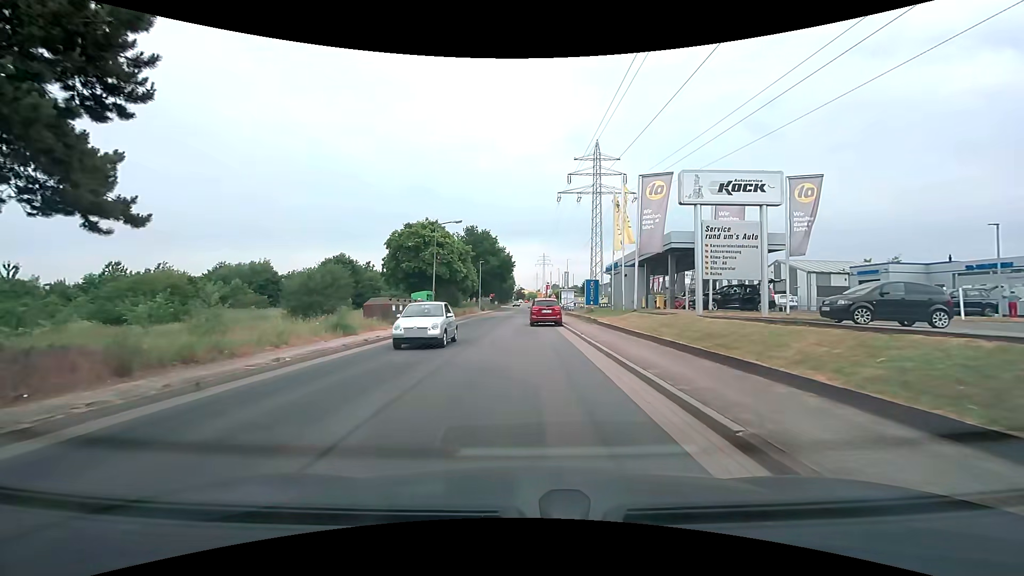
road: residential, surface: asphalt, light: Day
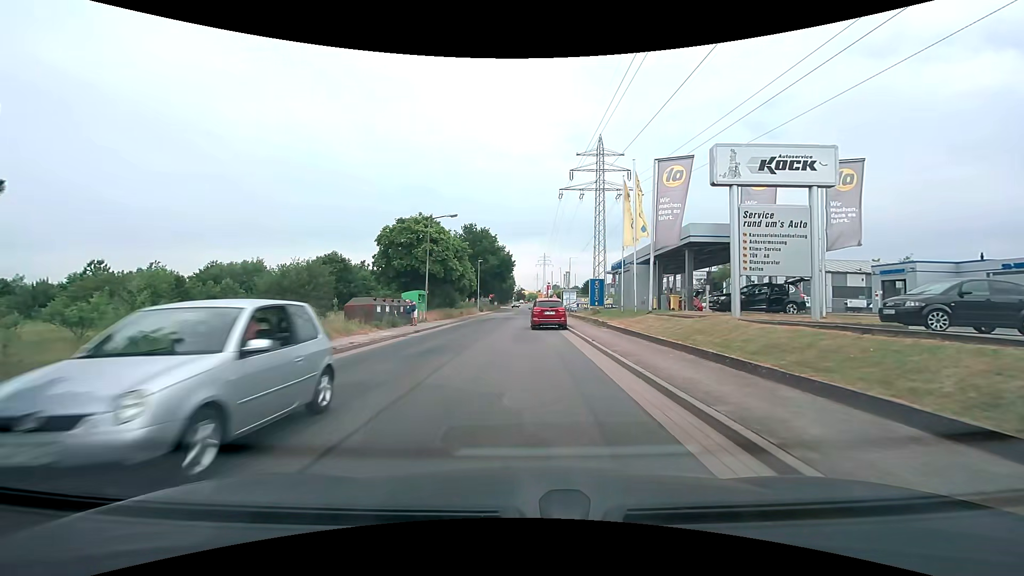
(0.0, +2.9) m; +1°
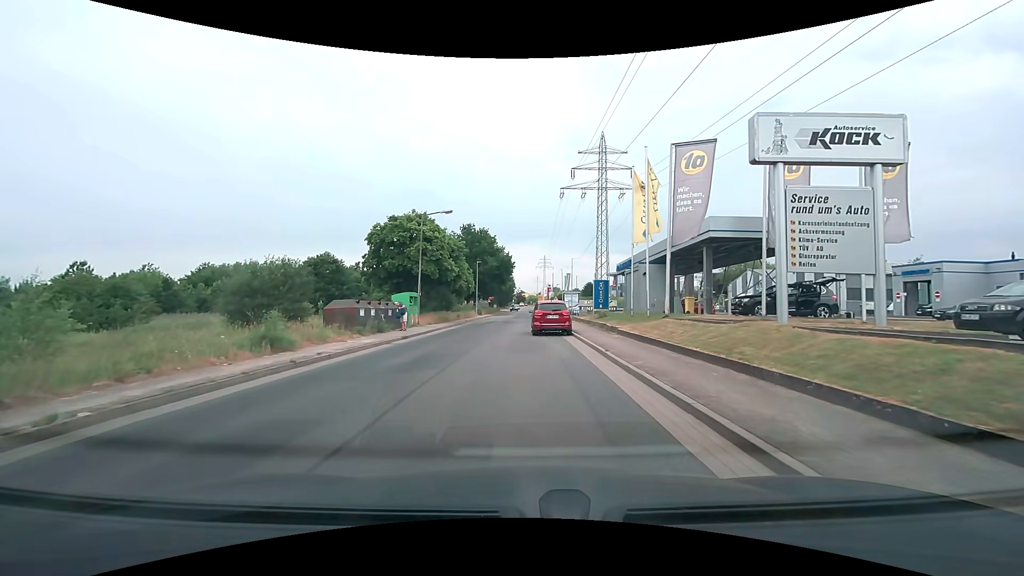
(0.0, +2.6) m; -2°
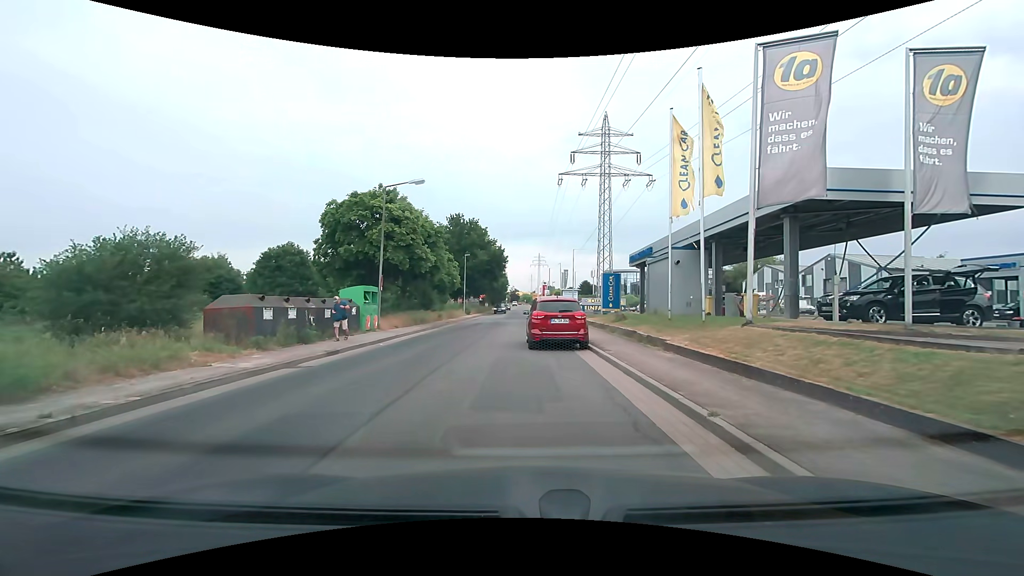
(+0.1, +7.7) m; +1°
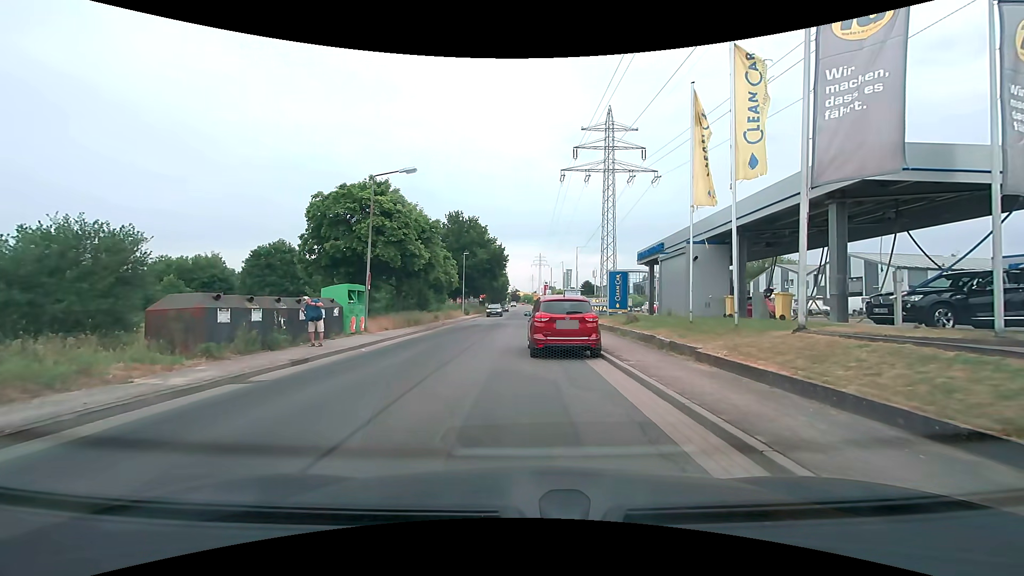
(0.0, +2.2) m; 0°
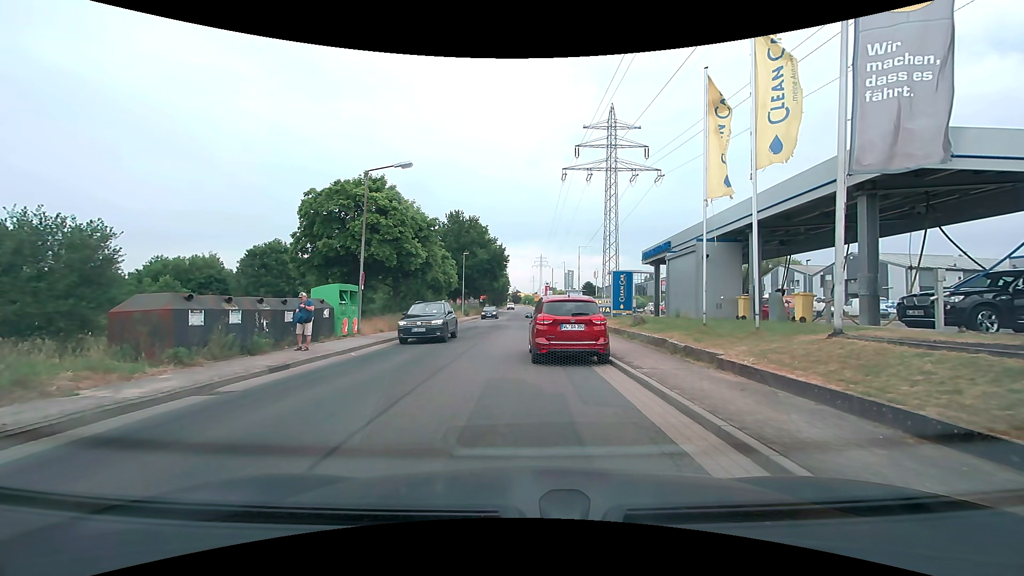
(0.0, +1.1) m; 0°
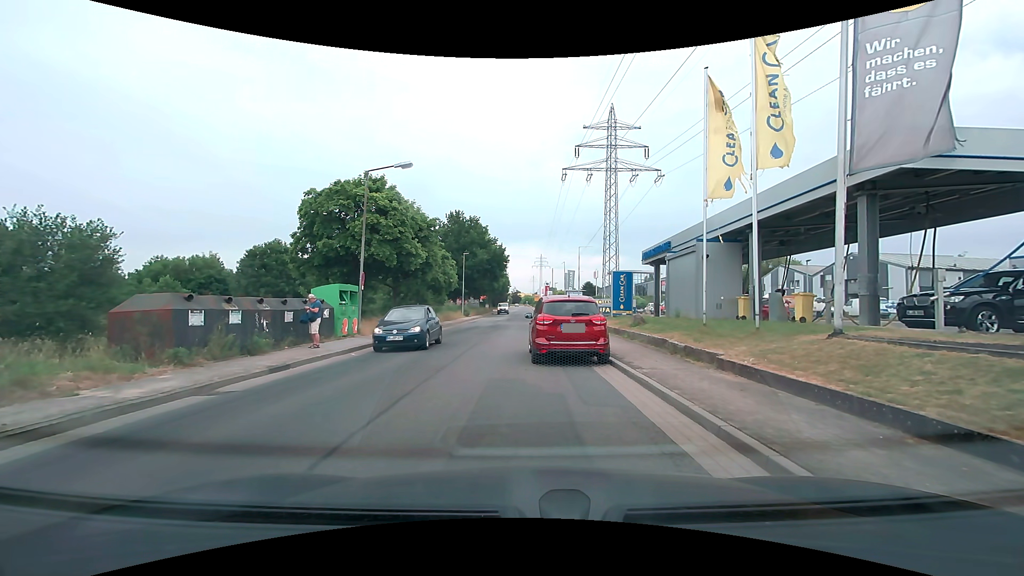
(0.0, 0.0) m; 0°
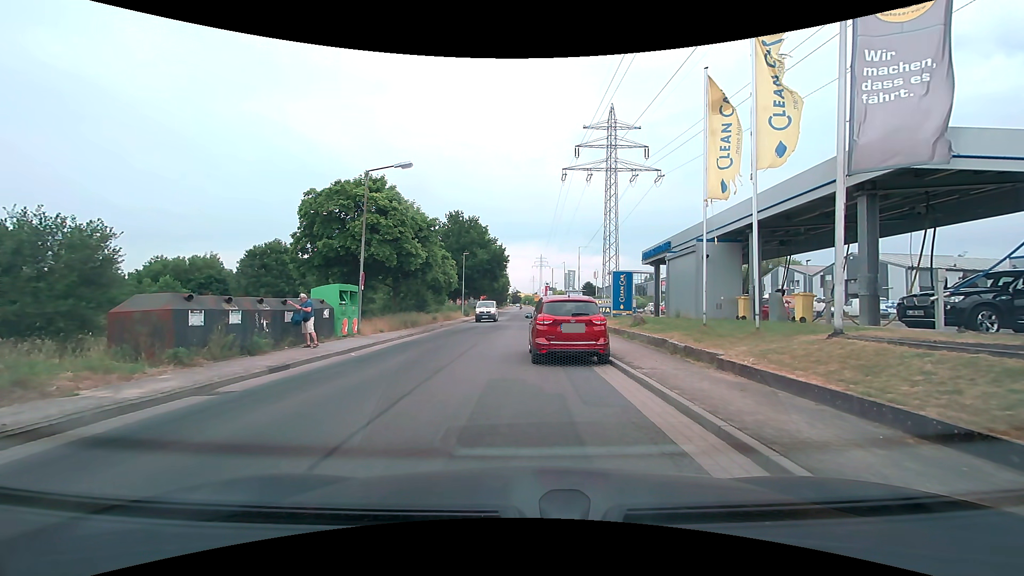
(0.0, 0.0) m; 0°
